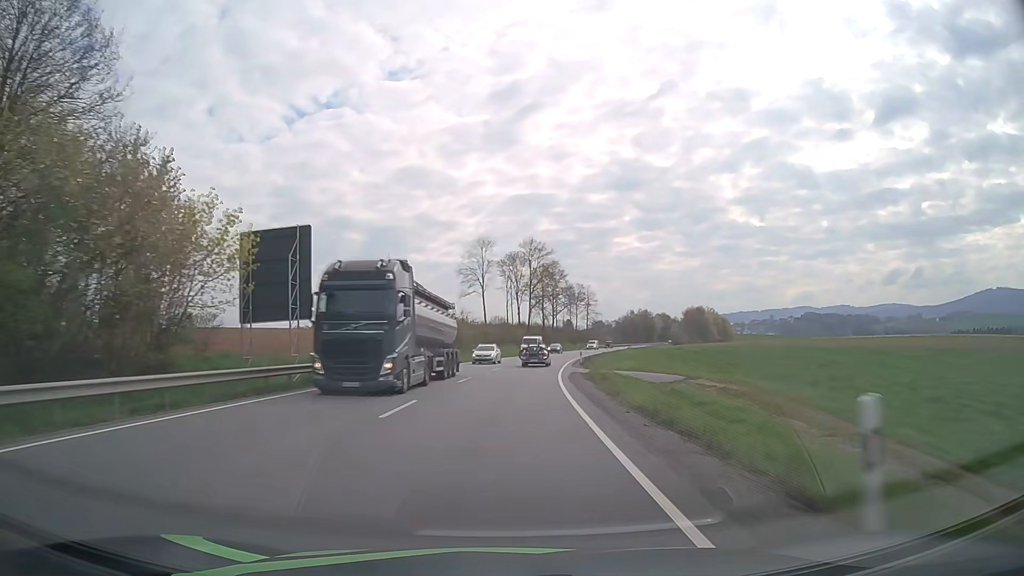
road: primary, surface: asphalt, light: Day
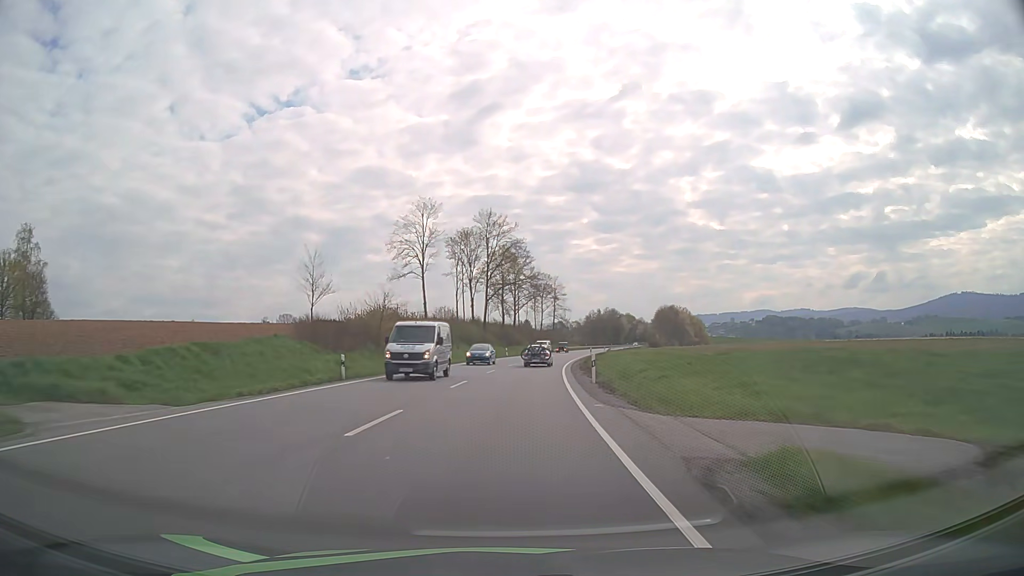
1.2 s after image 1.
(+0.8, +27.6) m; +4°
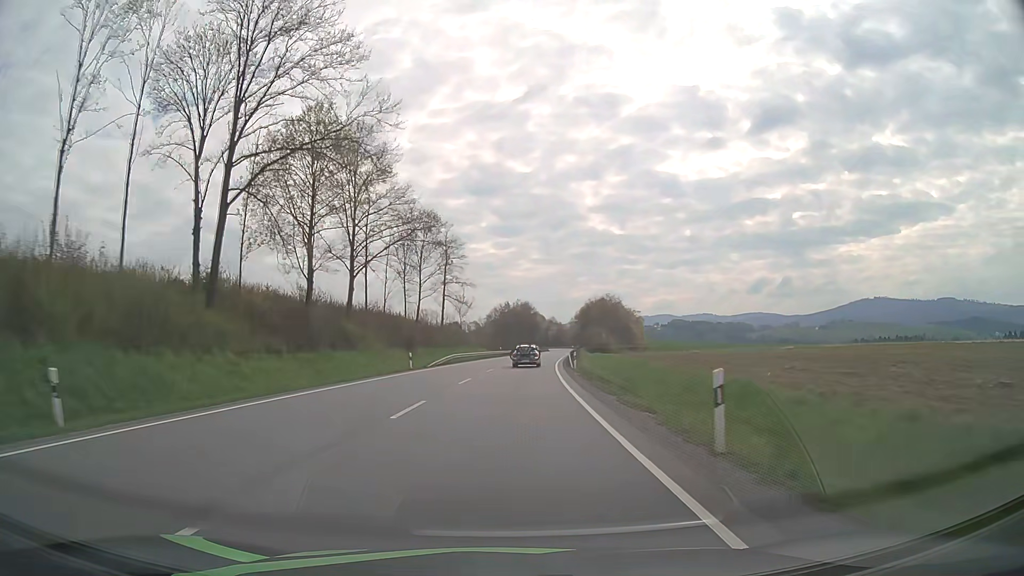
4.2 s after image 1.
(+5.8, +69.3) m; +9°
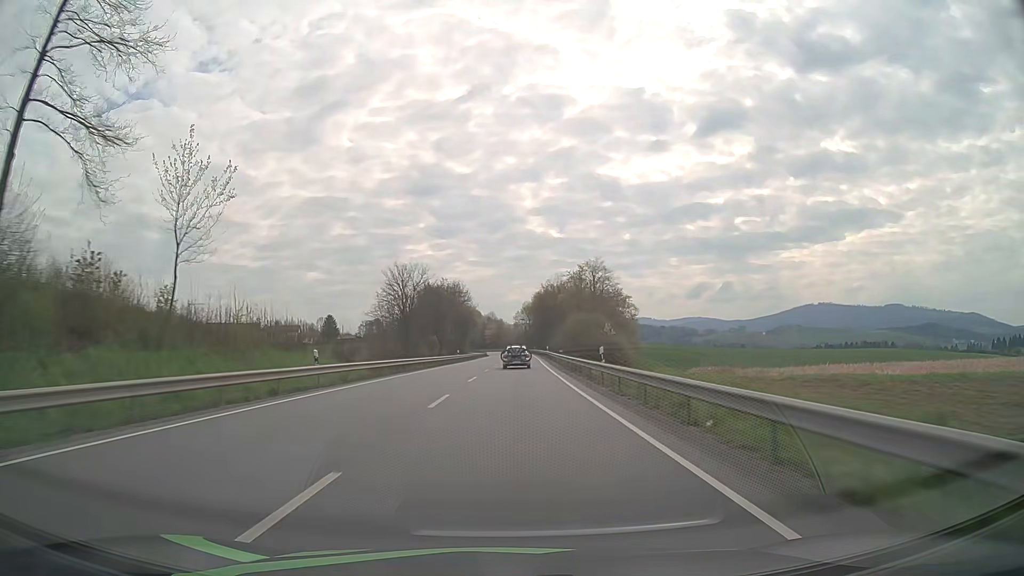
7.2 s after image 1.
(+3.6, +69.7) m; +5°
(0, +10) (0, +20) (0, +30) (+1, +40) (+1, +50) (+1, +60) (+1, +70) (+2, +80) (+2, +90) (+2, +100) m
